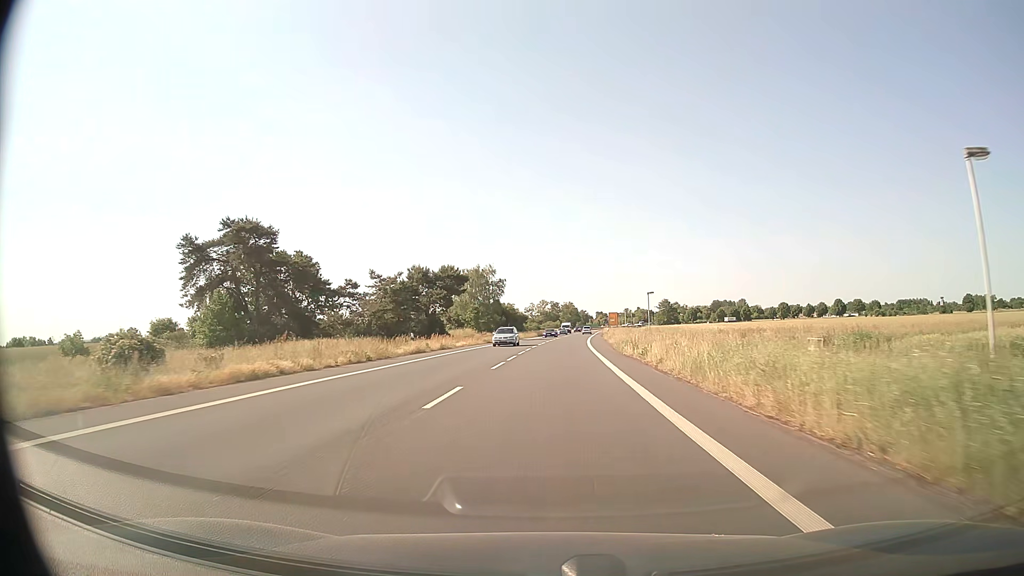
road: primary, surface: asphalt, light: Day
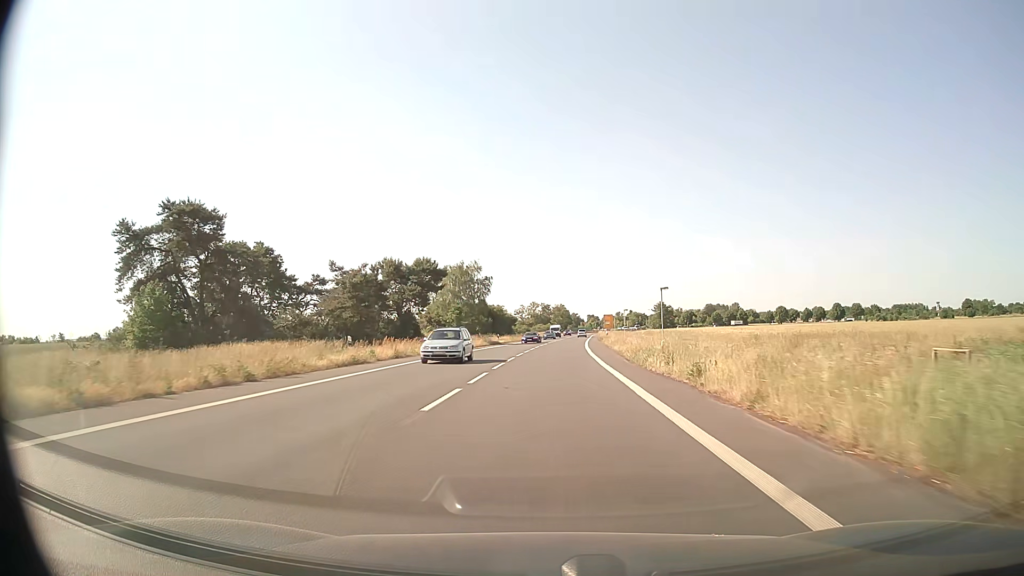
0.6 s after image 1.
(+0.1, +11.3) m; +1°
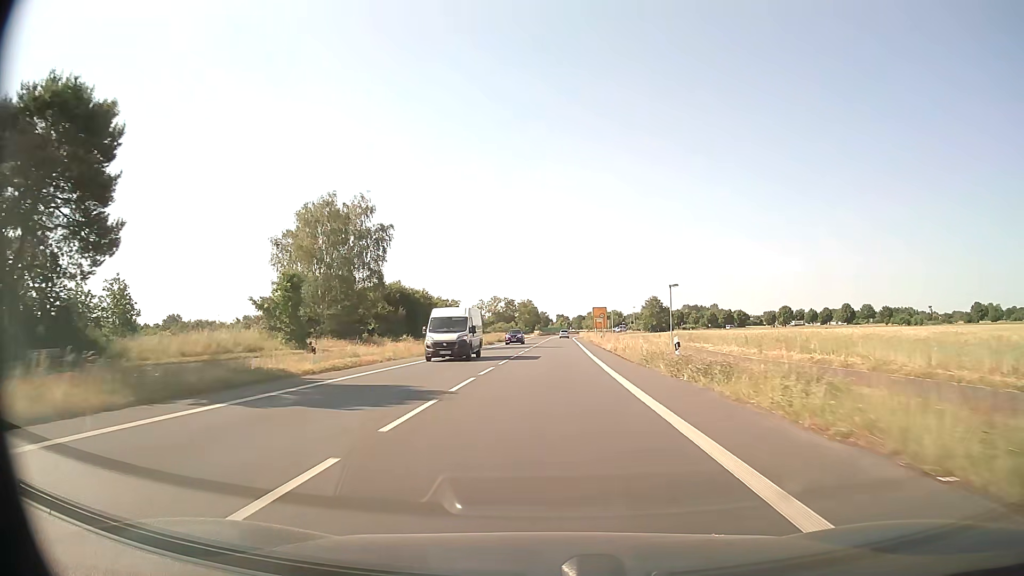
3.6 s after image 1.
(+1.6, +56.2) m; +3°
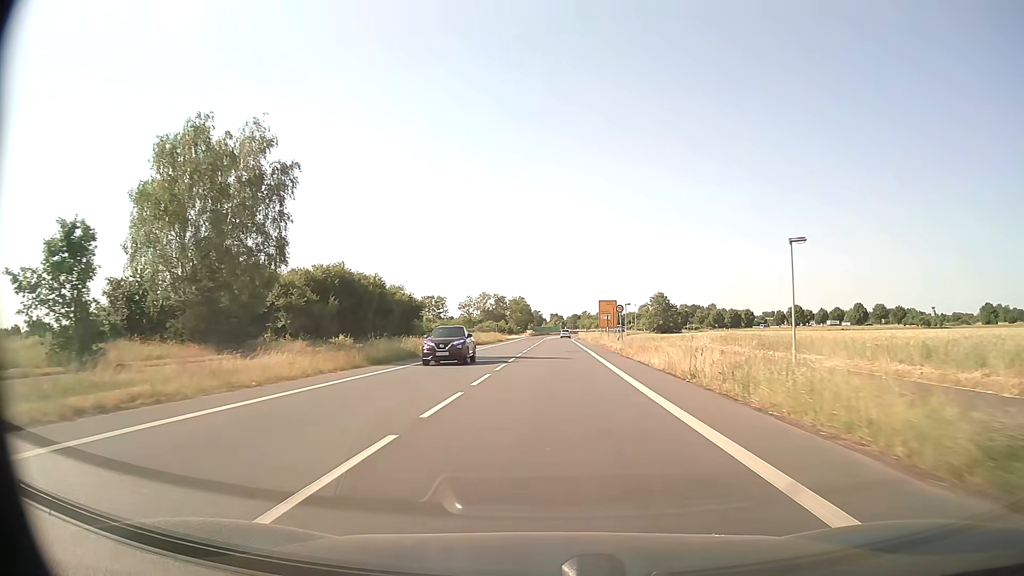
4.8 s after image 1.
(+0.1, +22.5) m; +1°
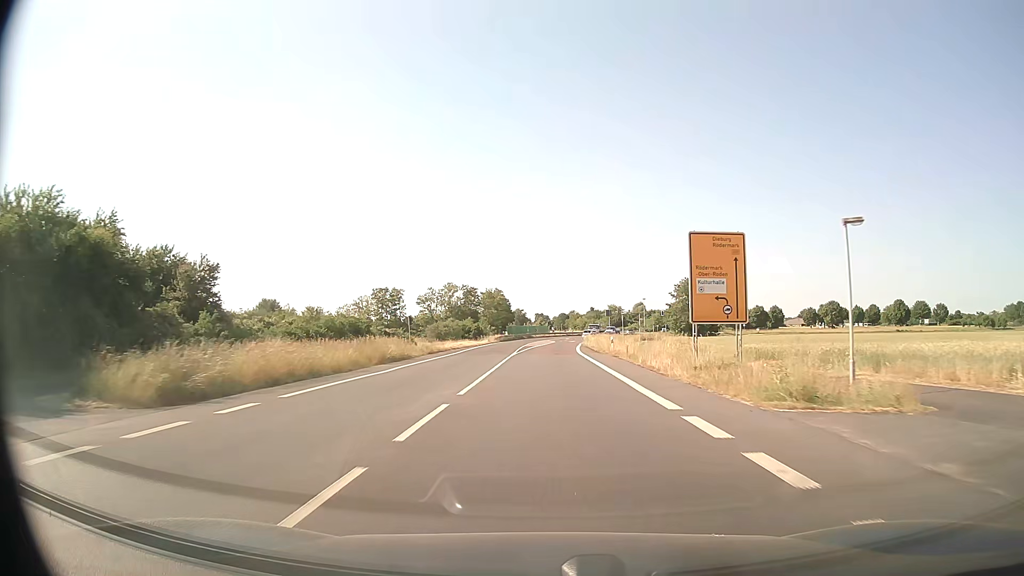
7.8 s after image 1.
(+0.6, +56.3) m; +1°
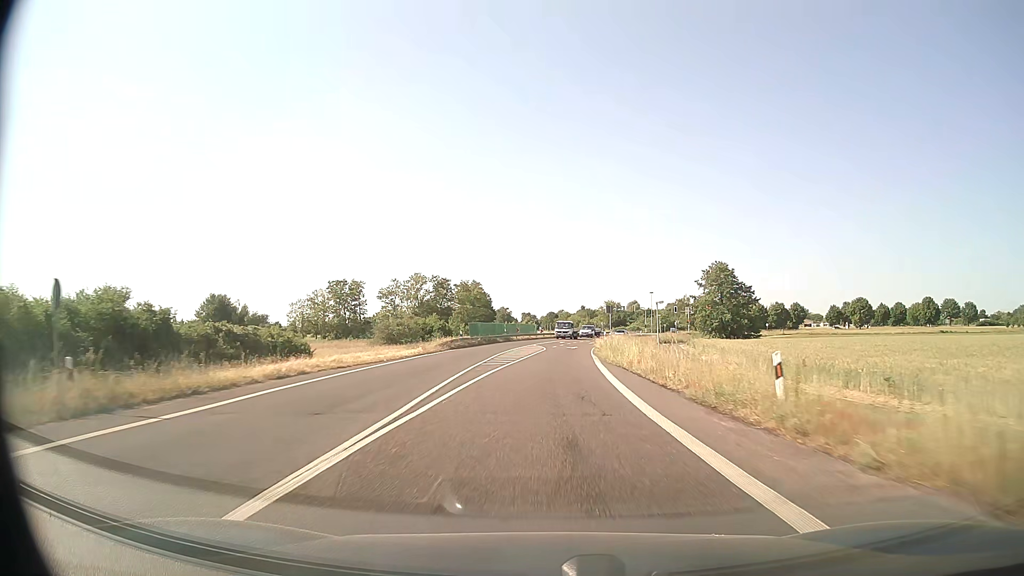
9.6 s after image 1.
(+0.3, +33.8) m; +1°
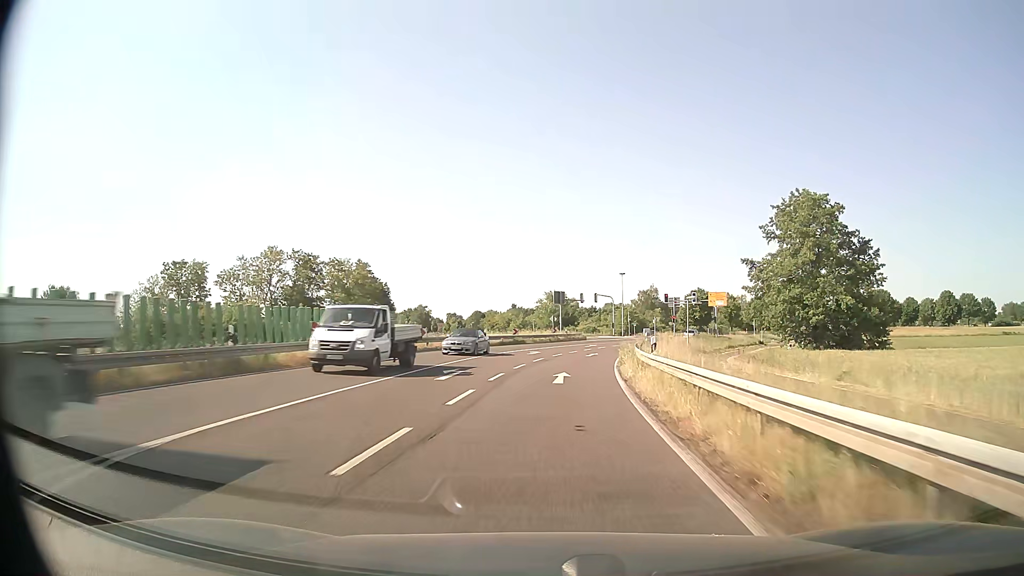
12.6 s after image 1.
(+2.4, +56.3) m; +6°
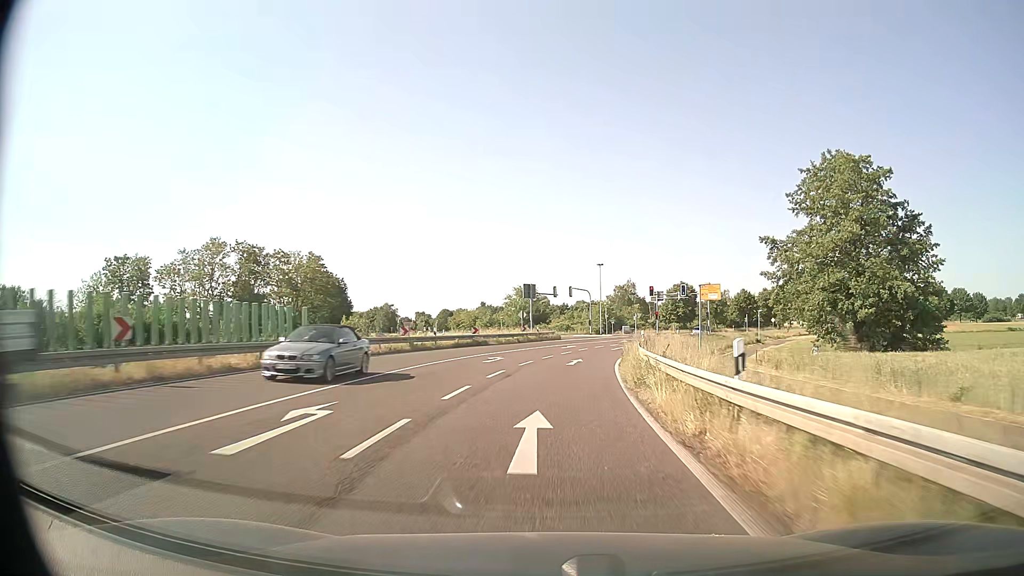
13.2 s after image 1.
(+0.2, +11.3) m; +3°
(0, +10) (+1, +20) (+2, +30) (+4, +40) (+6, +50) (+8, +59) (+12, +69) (+16, +78) (+20, +87) (+25, +96) m
